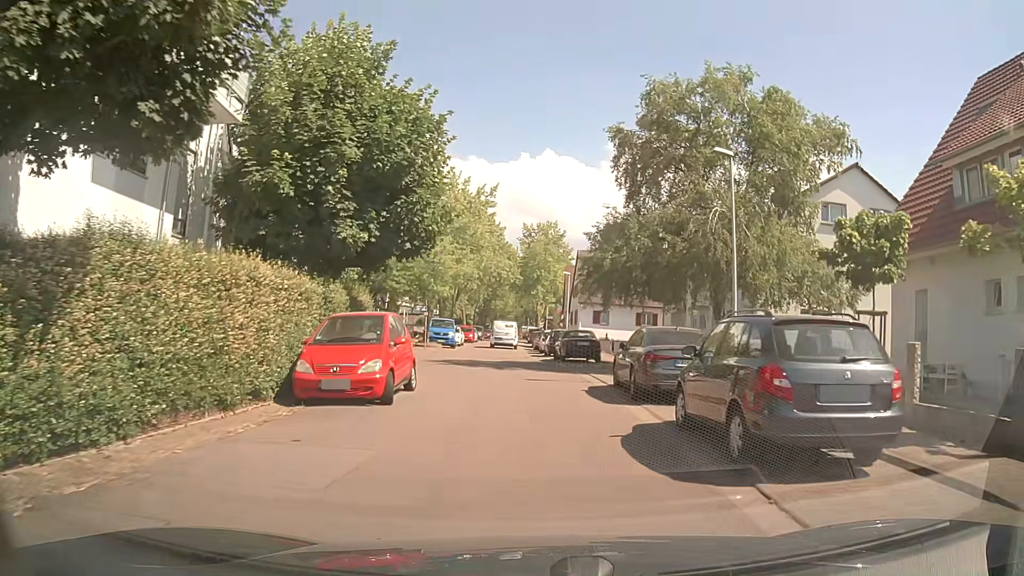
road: residential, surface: asphalt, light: Day
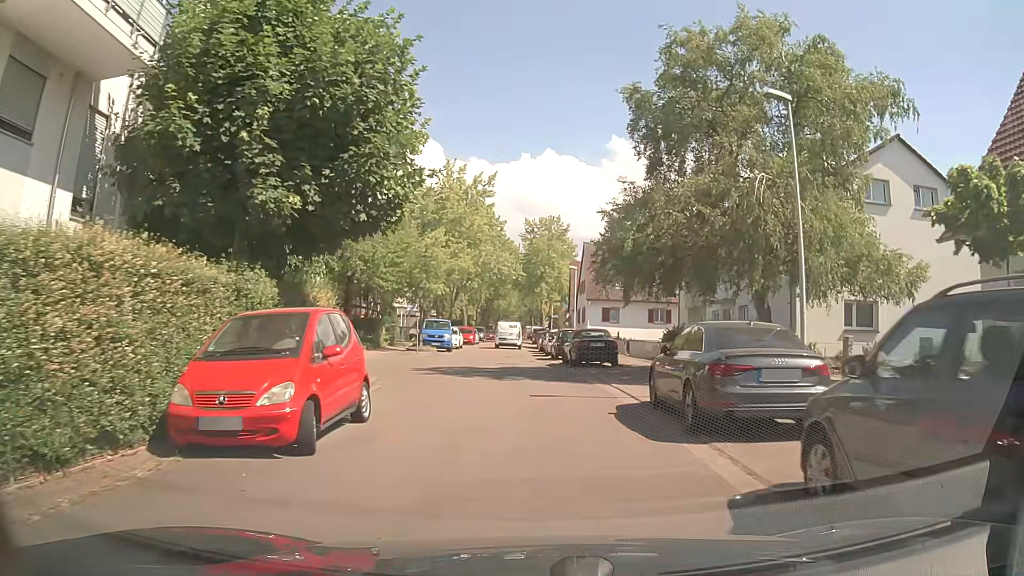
(0.0, +4.4) m; 0°
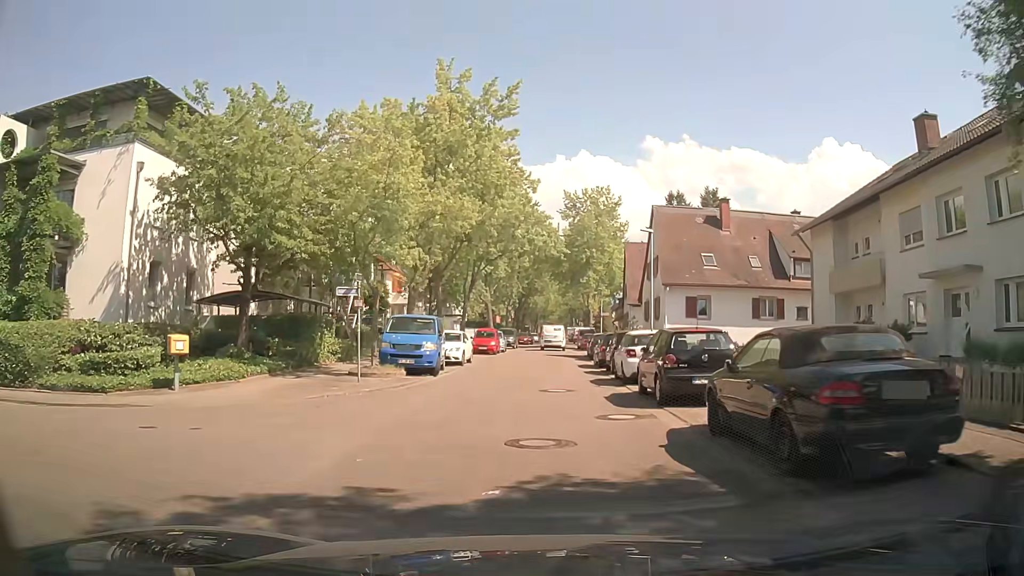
(-0.7, +18.8) m; -3°
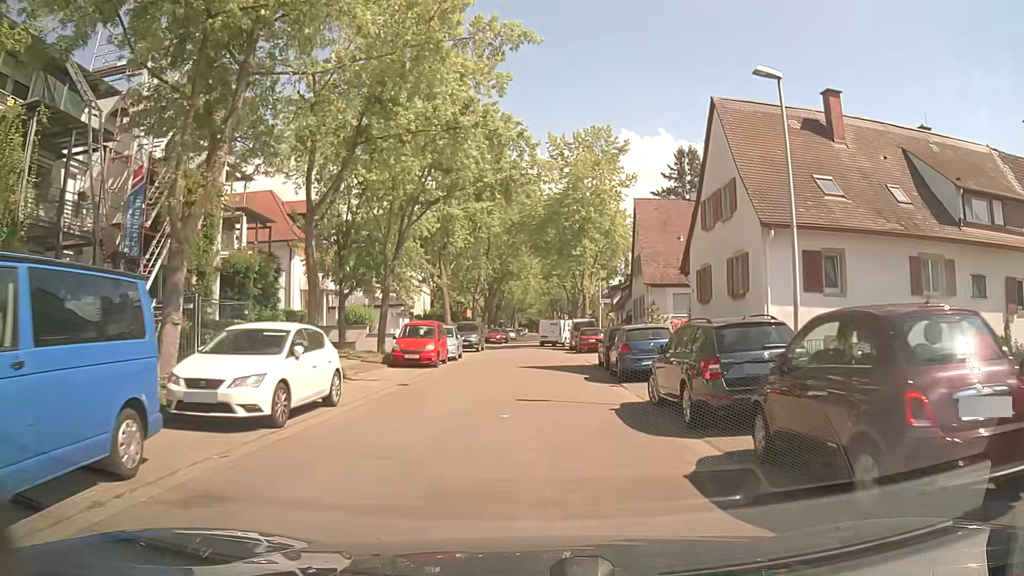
(+0.1, +18.9) m; +2°
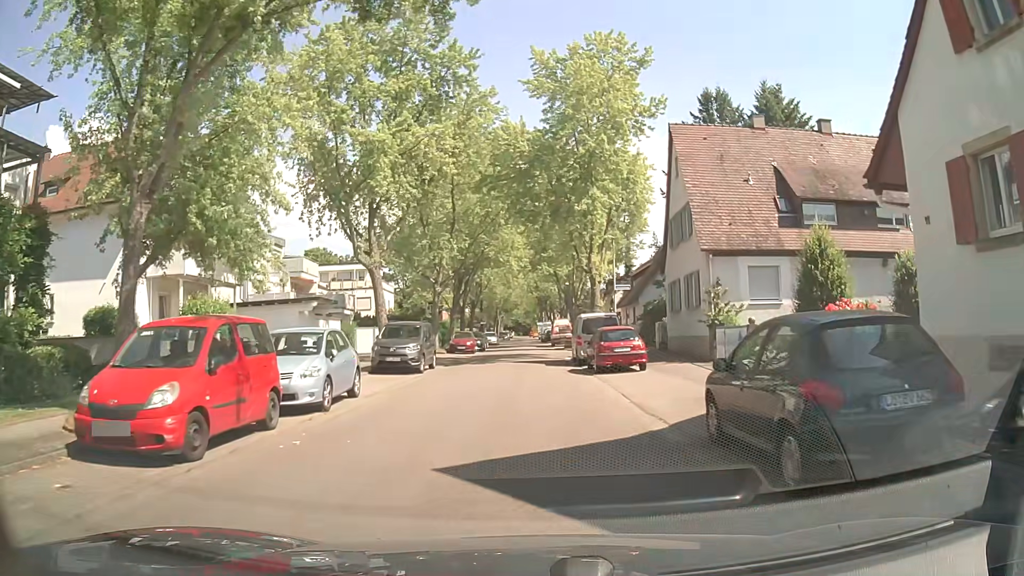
(+0.1, +17.0) m; 0°
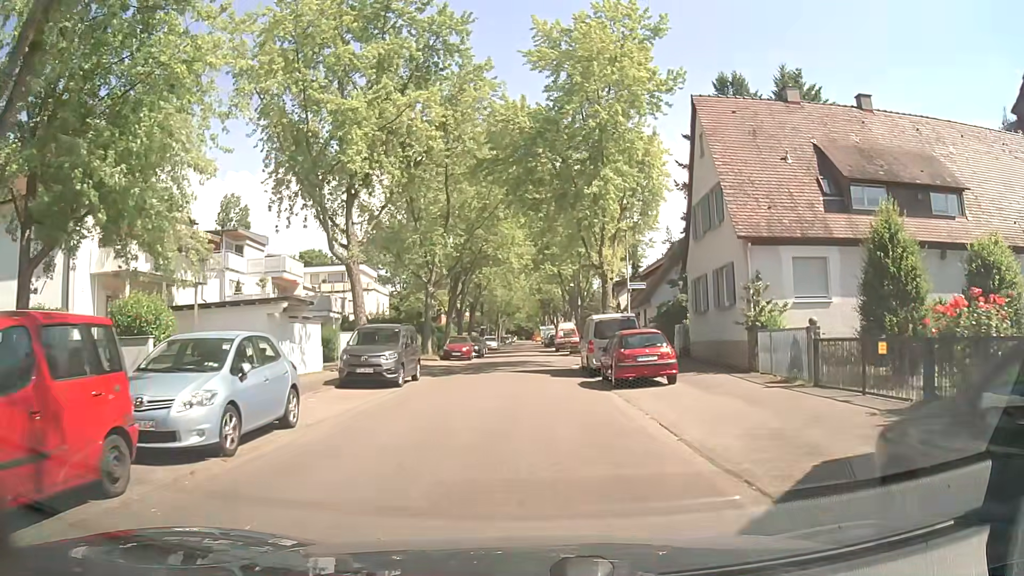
(+0.1, +4.2) m; 0°
